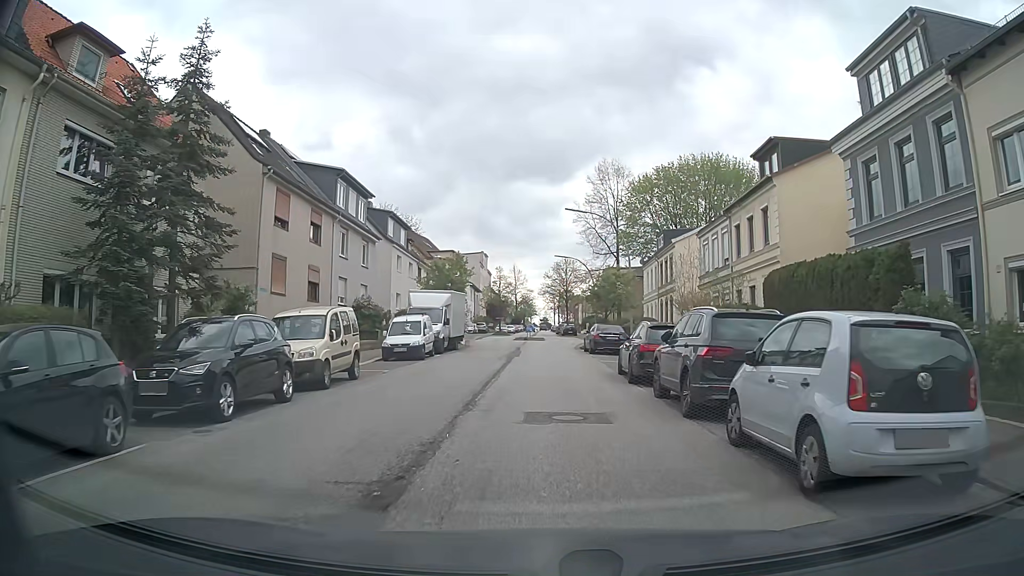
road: tertiary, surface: asphalt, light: Day
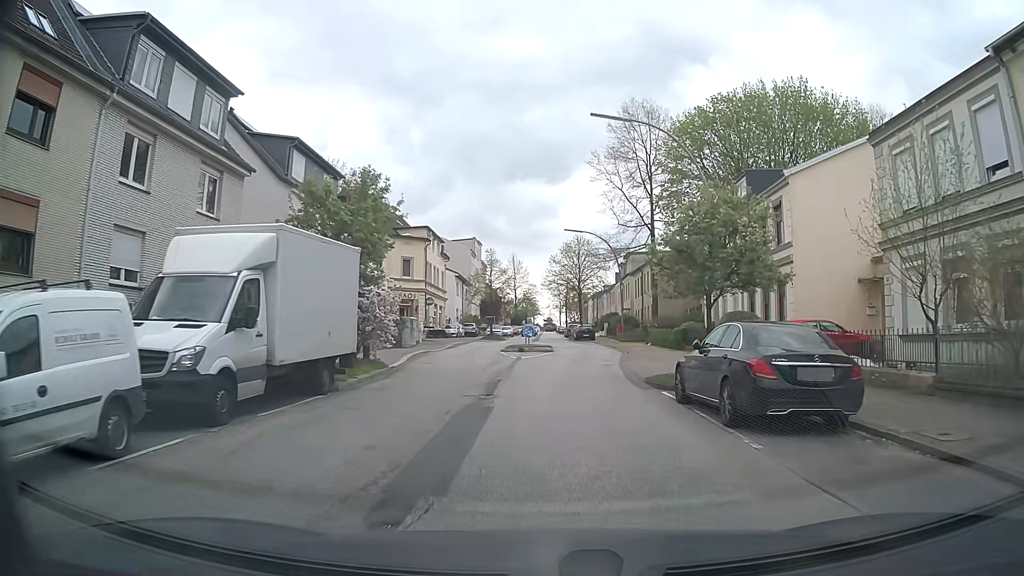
(-0.3, +22.7) m; -1°
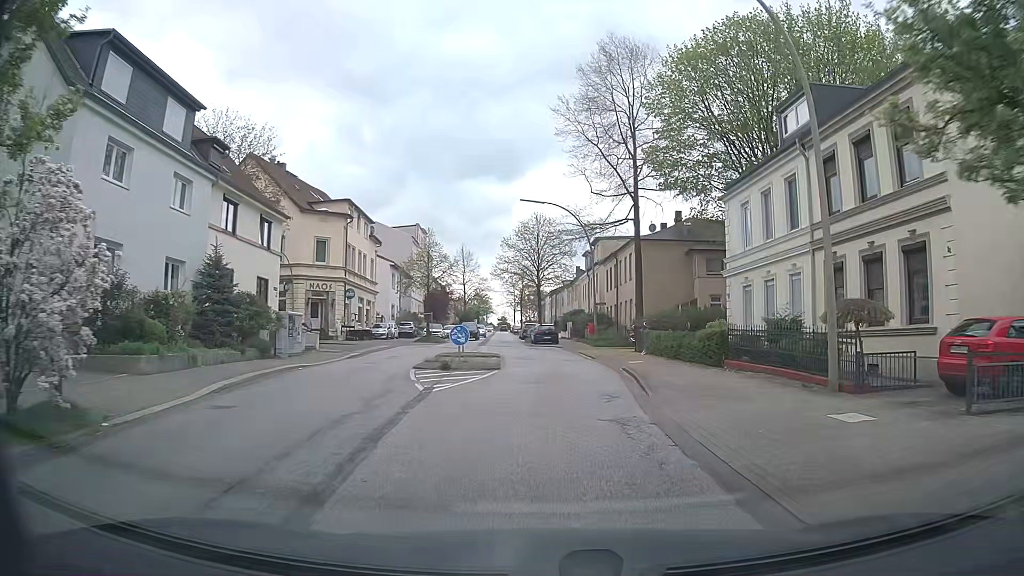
(+0.3, +13.7) m; +4°
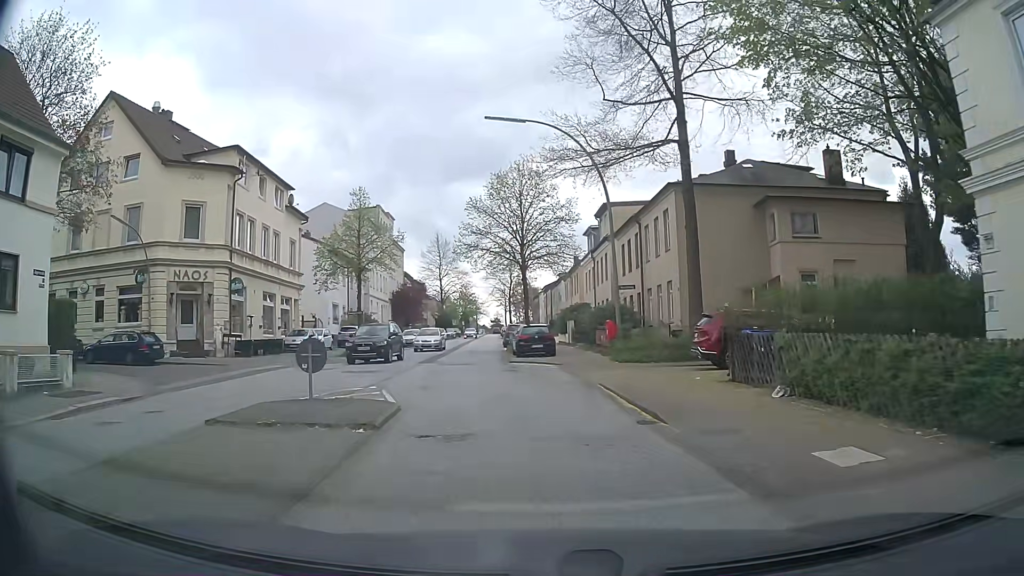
(+0.3, +18.5) m; -2°
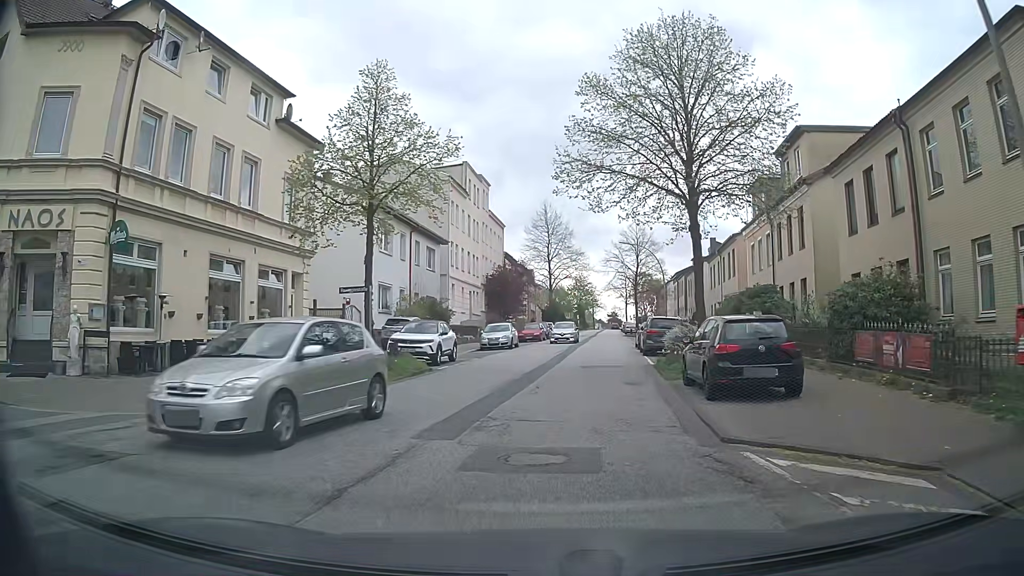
(-1.1, +18.5) m; -8°
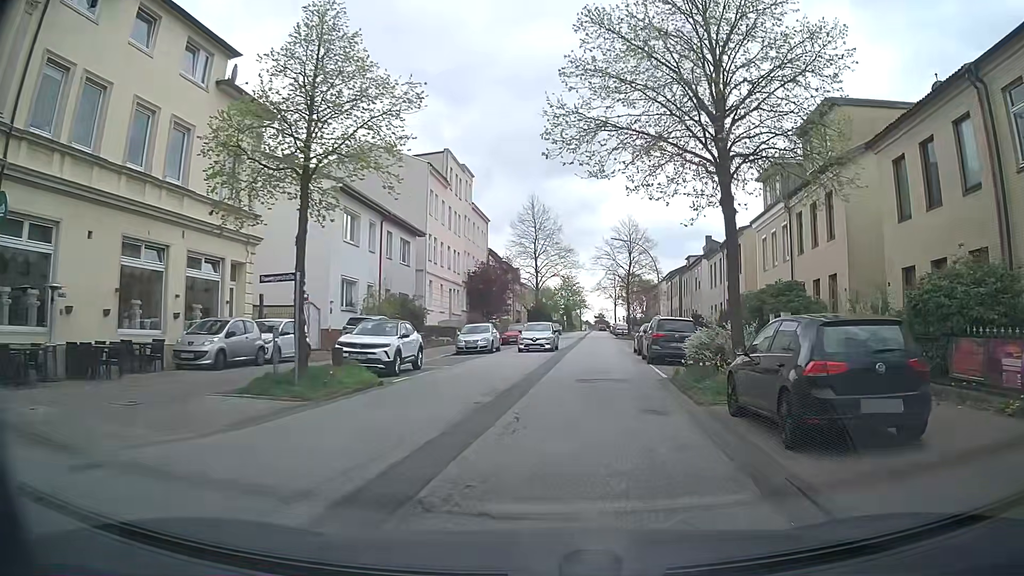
(0.0, +4.6) m; 0°
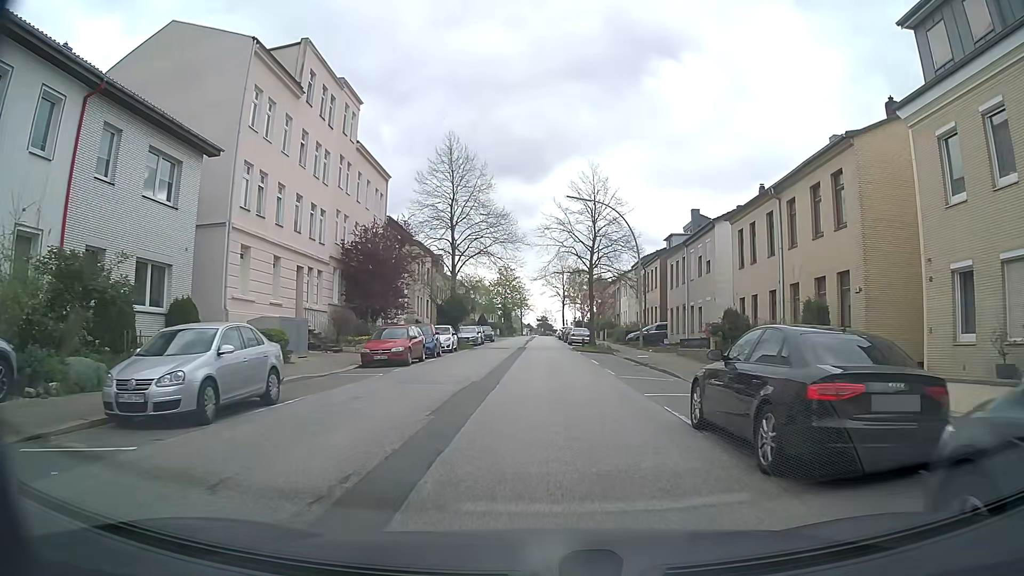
(+1.8, +23.1) m; +7°
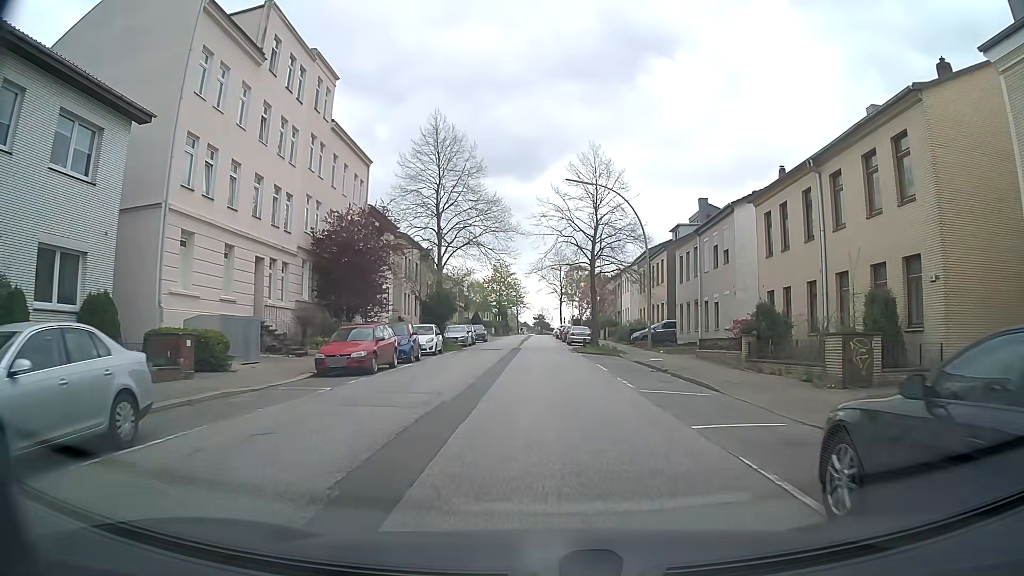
(-0.1, +4.6) m; -1°
(0, +10) (0, +20) (0, +30) (0, +40) (0, +50) (0, +60) (0, +70) (0, +80) (0, +90) (0, +100) m
